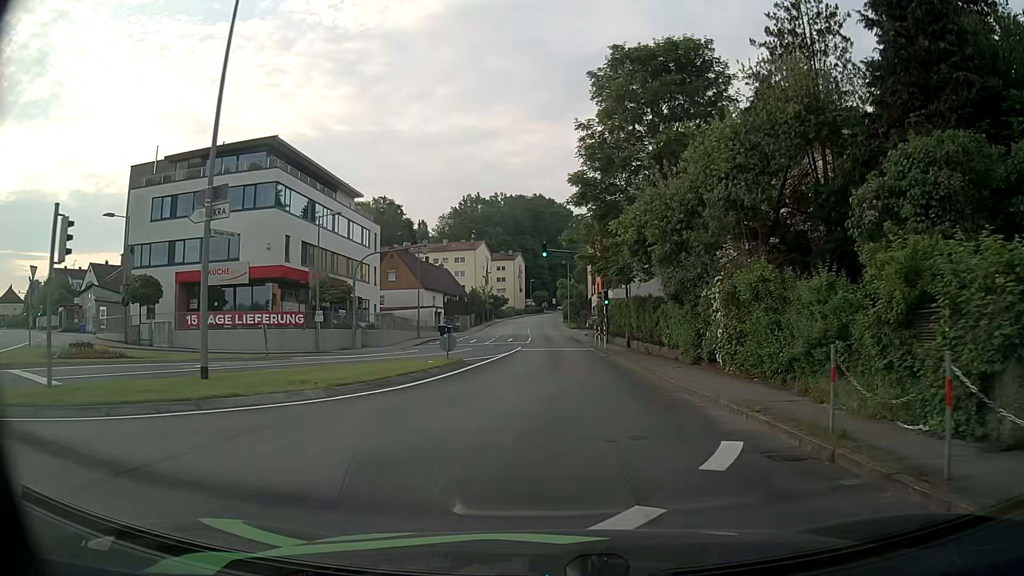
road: tertiary_link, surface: asphalt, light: Day
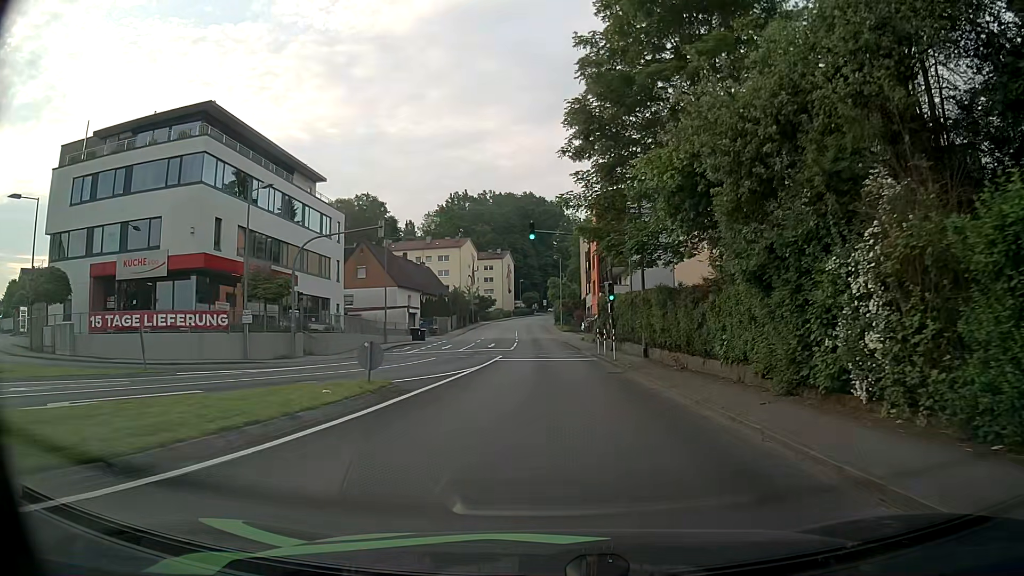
(+0.2, +8.9) m; +2°
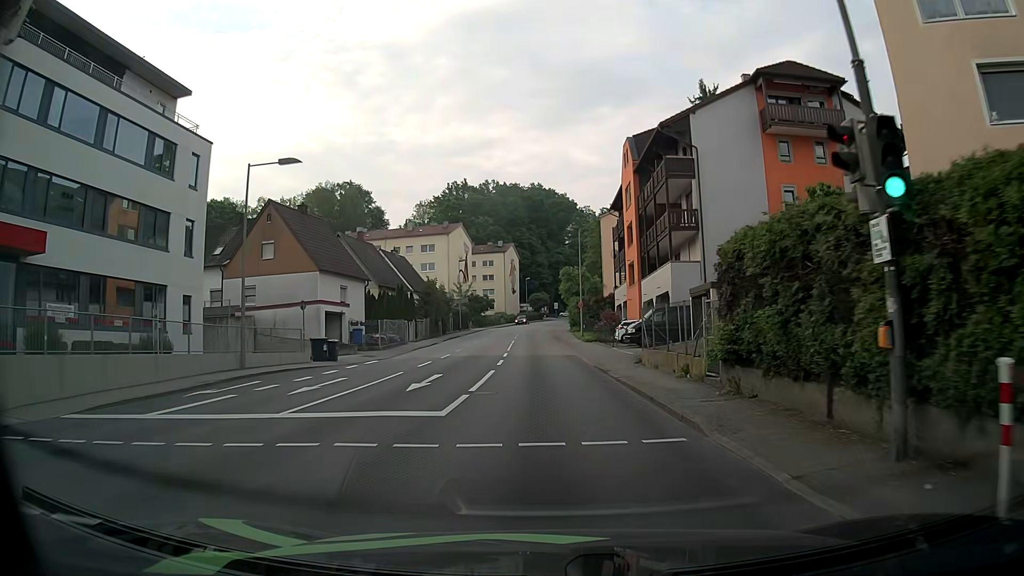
(-0.1, +25.8) m; -1°
(0, +10) (0, +20) (0, +30) (-1, +40) (-1, +50) (-1, +60) (-1, +70) (-1, +80) (0, +90) (+1, +100) m
